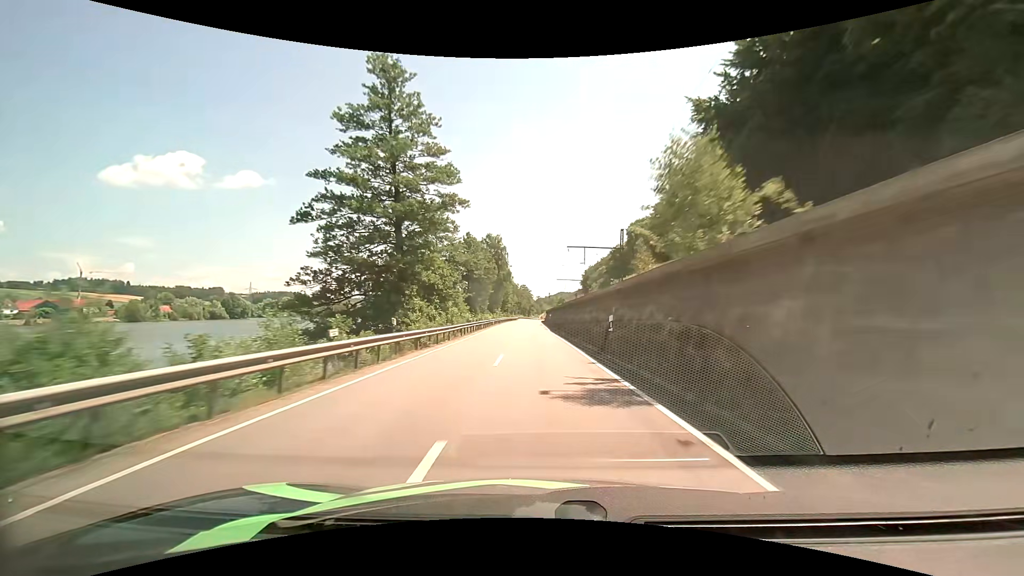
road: primary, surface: asphalt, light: Day
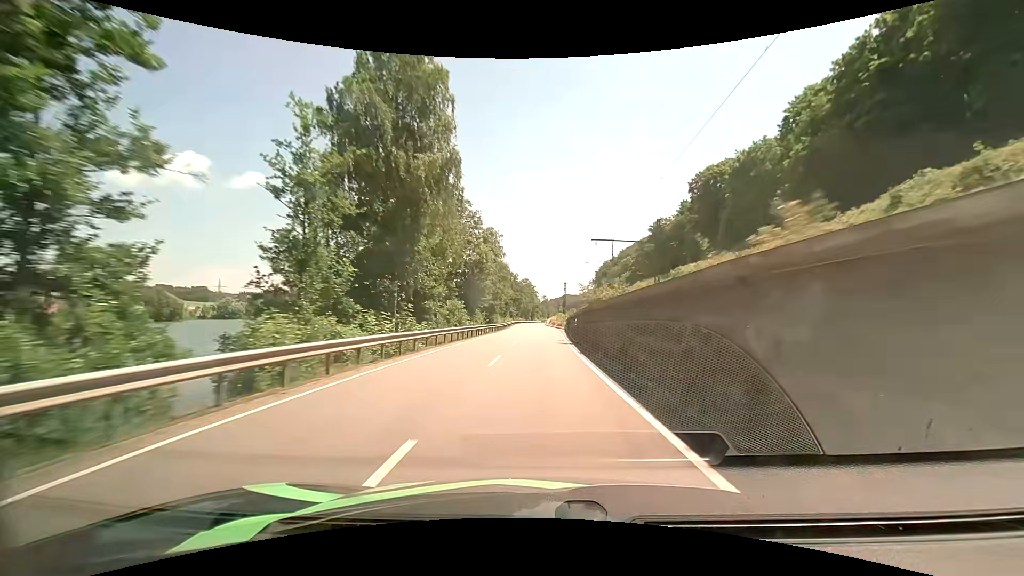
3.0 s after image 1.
(-1.1, +71.4) m; -1°
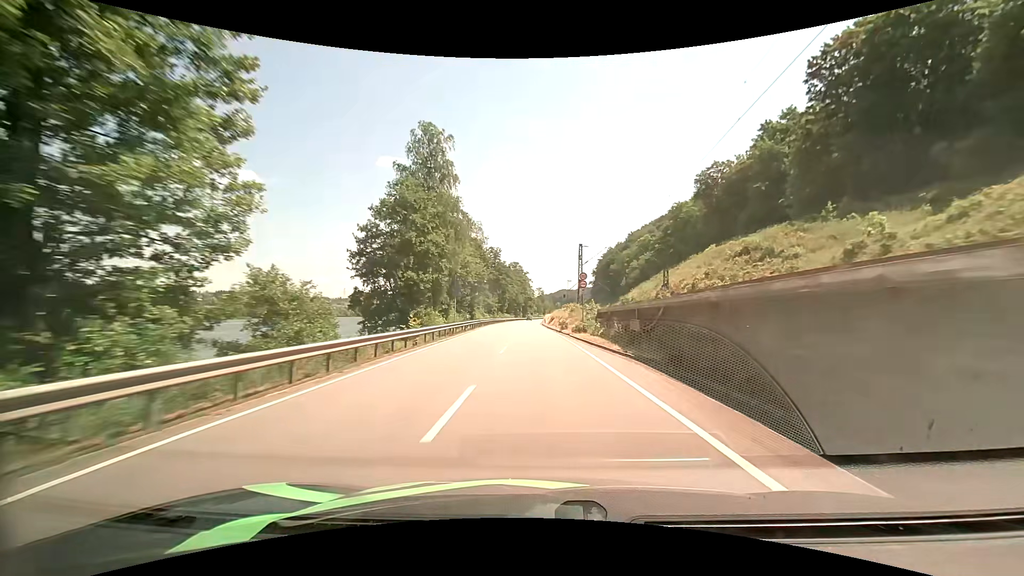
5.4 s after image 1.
(+0.7, +55.4) m; +1°
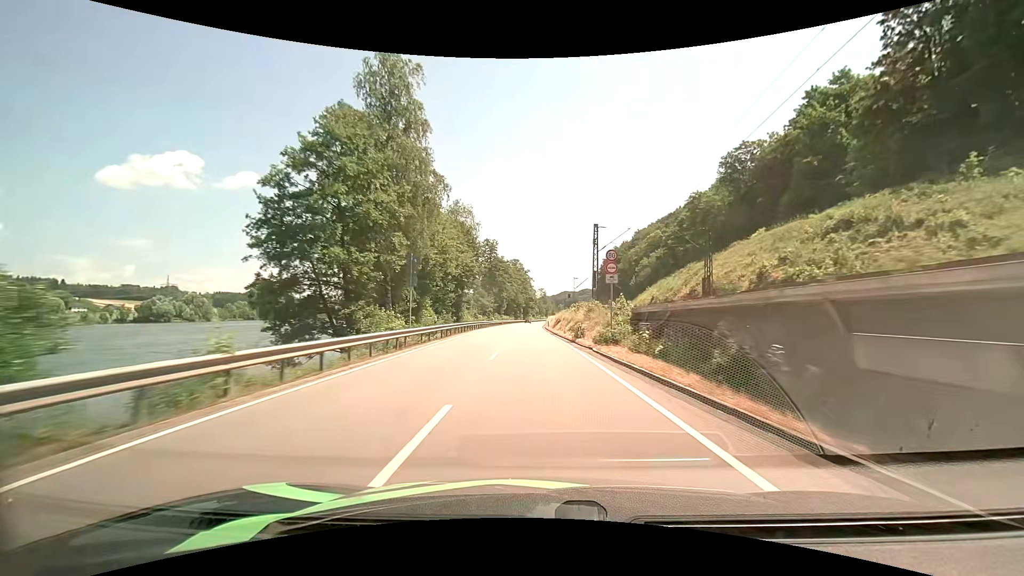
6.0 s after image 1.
(-0.1, +14.0) m; 0°
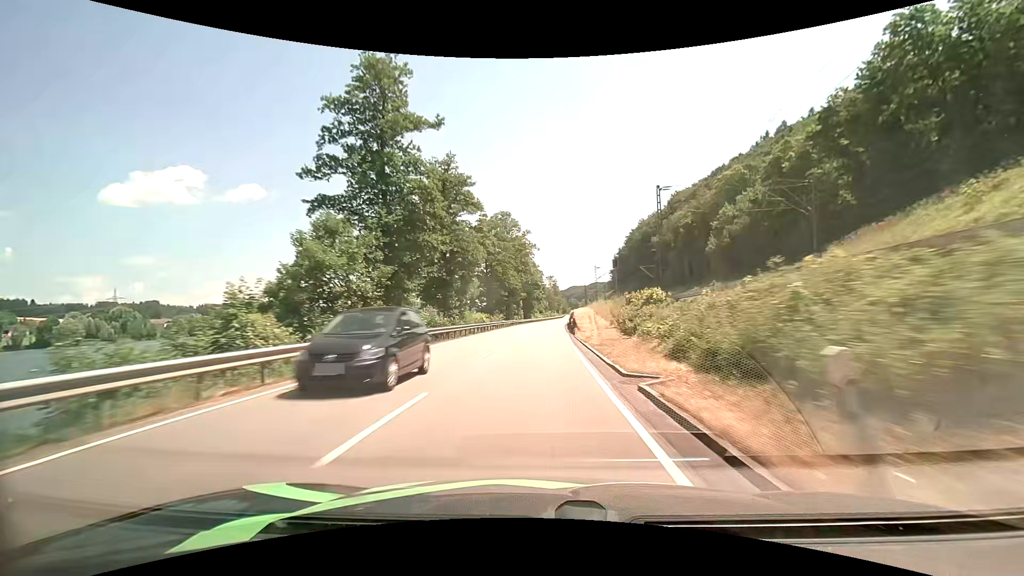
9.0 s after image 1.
(-0.7, +70.3) m; -1°
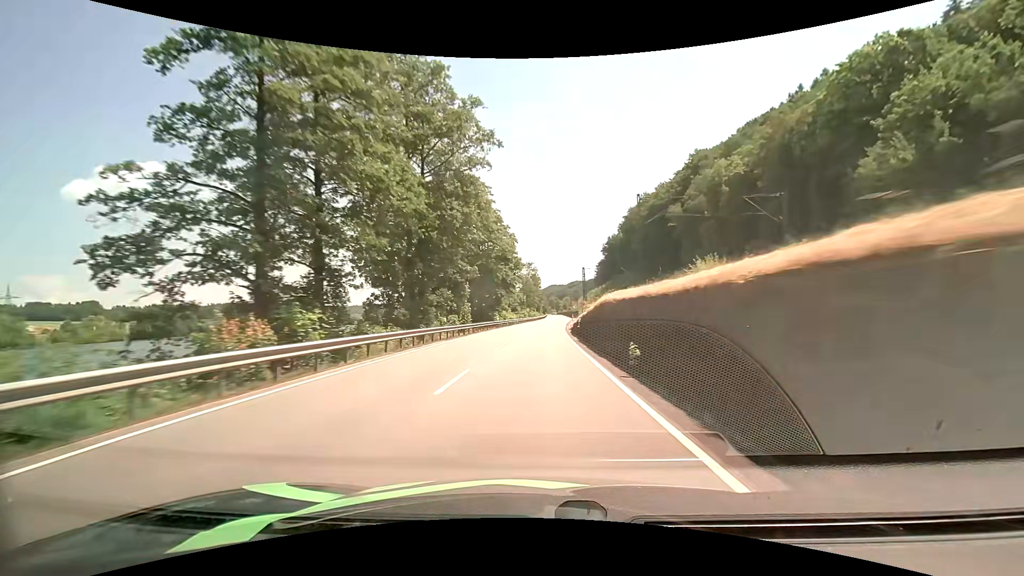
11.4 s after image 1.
(+1.1, +55.5) m; +3°
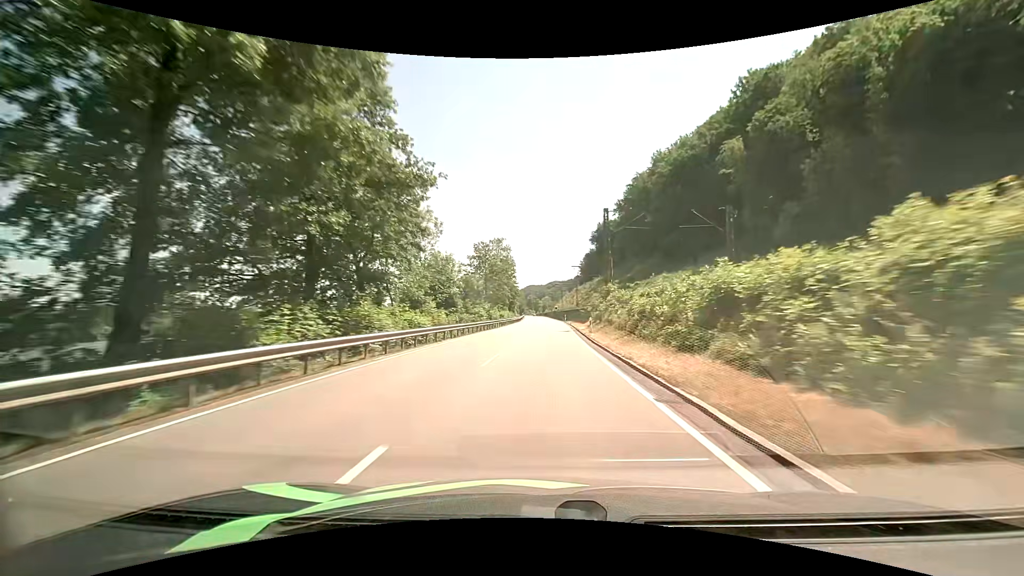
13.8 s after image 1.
(+0.8, +55.0) m; +2°
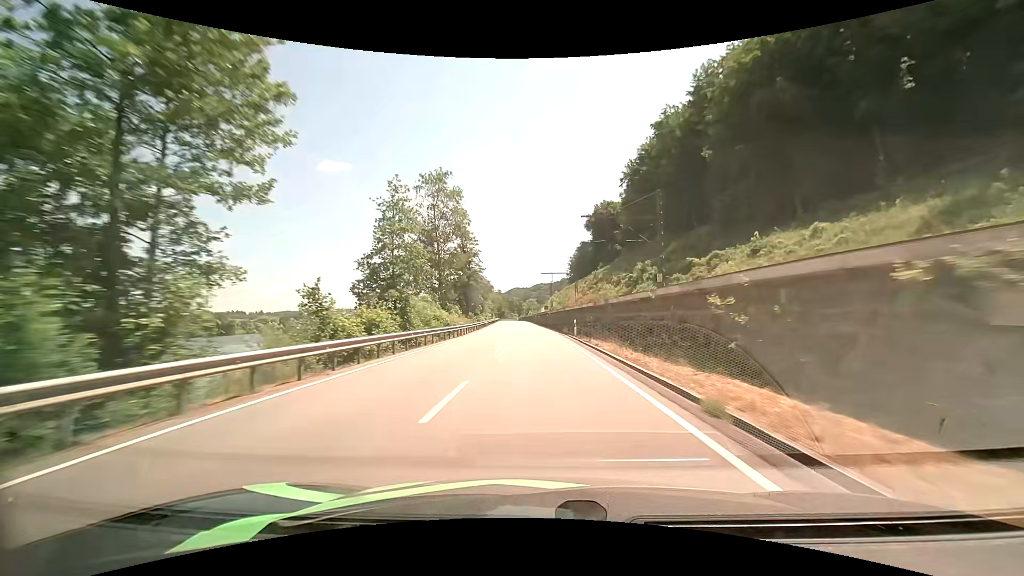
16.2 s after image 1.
(+1.1, +54.1) m; +2°
(0, +10) (0, +20) (0, +30) (-1, +40) (-1, +50) (-2, +60) (-2, +70) (-3, +80) (-3, +90) (-4, +100) m
